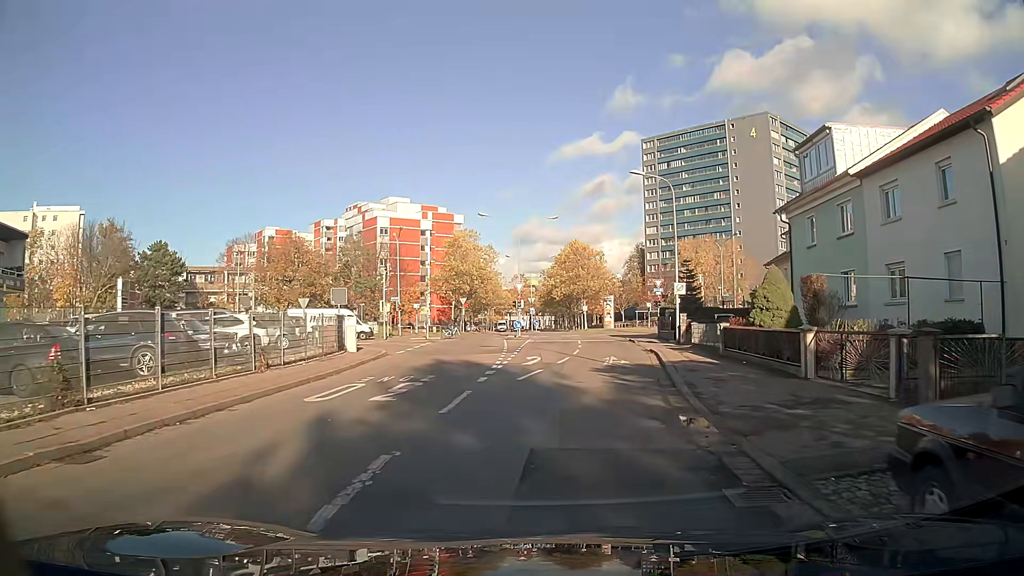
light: Day
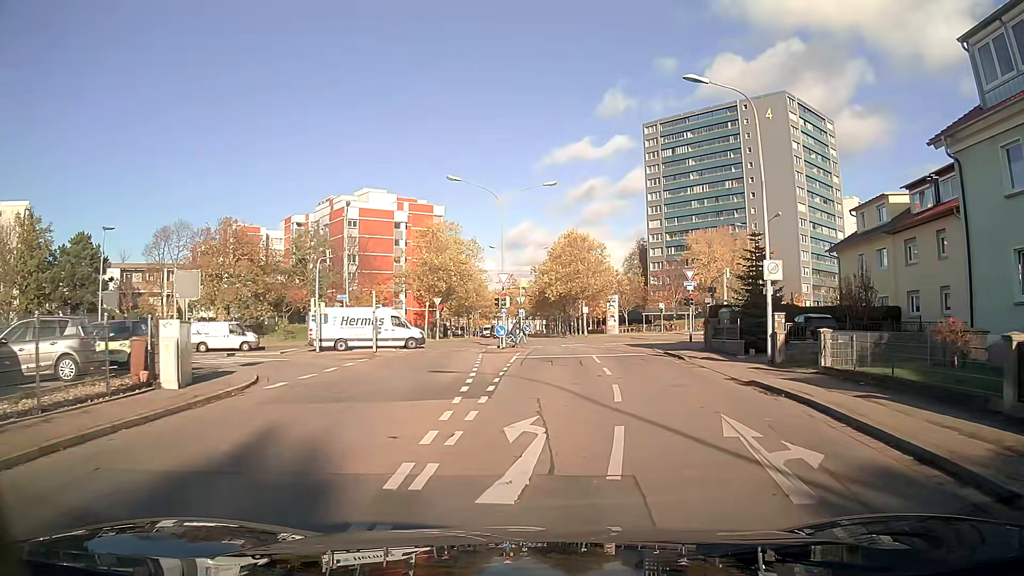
(+0.1, +14.9) m; +1°
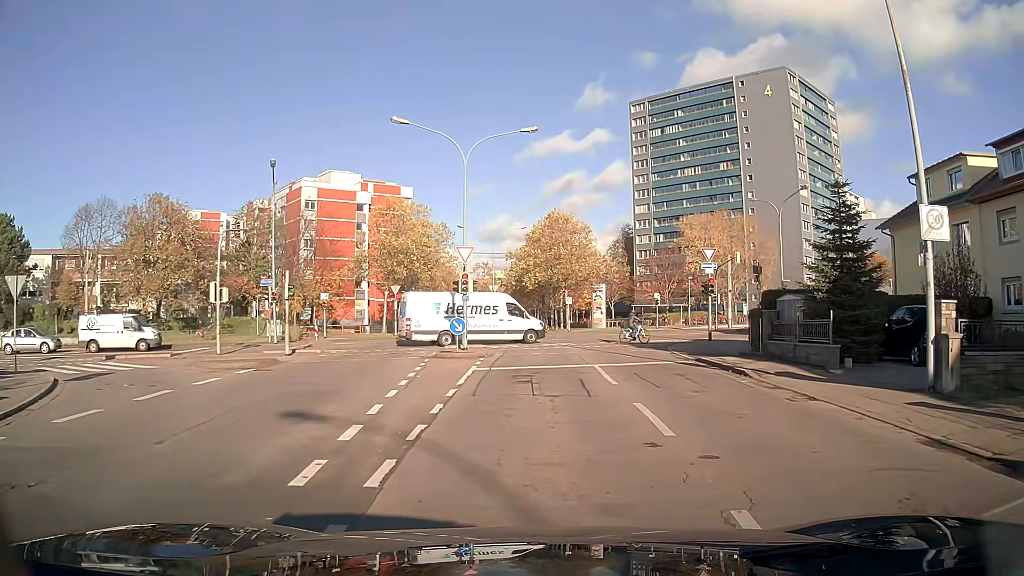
(+0.2, +10.1) m; +1°
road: residential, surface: asphalt
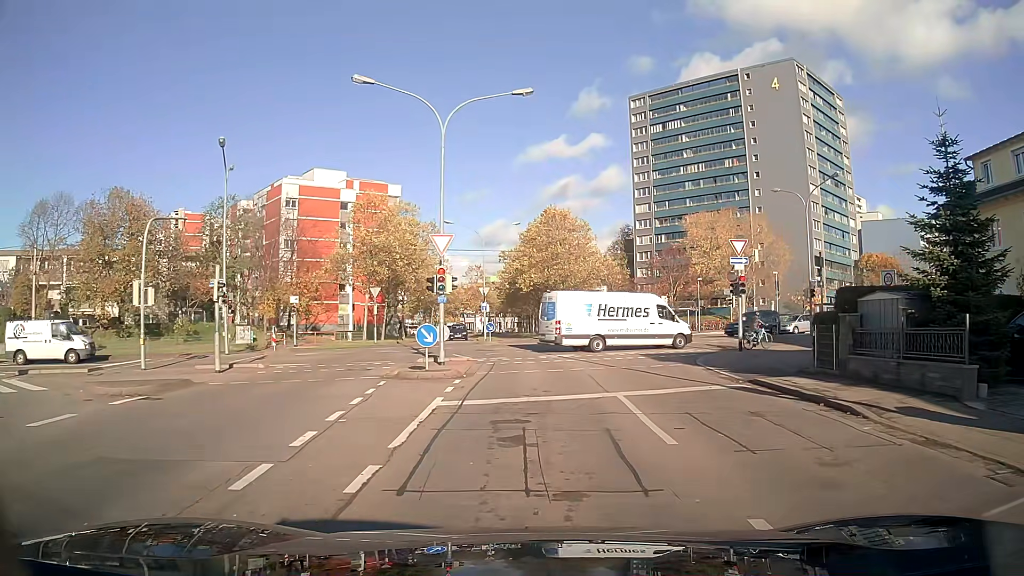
(0.0, +5.7) m; +1°
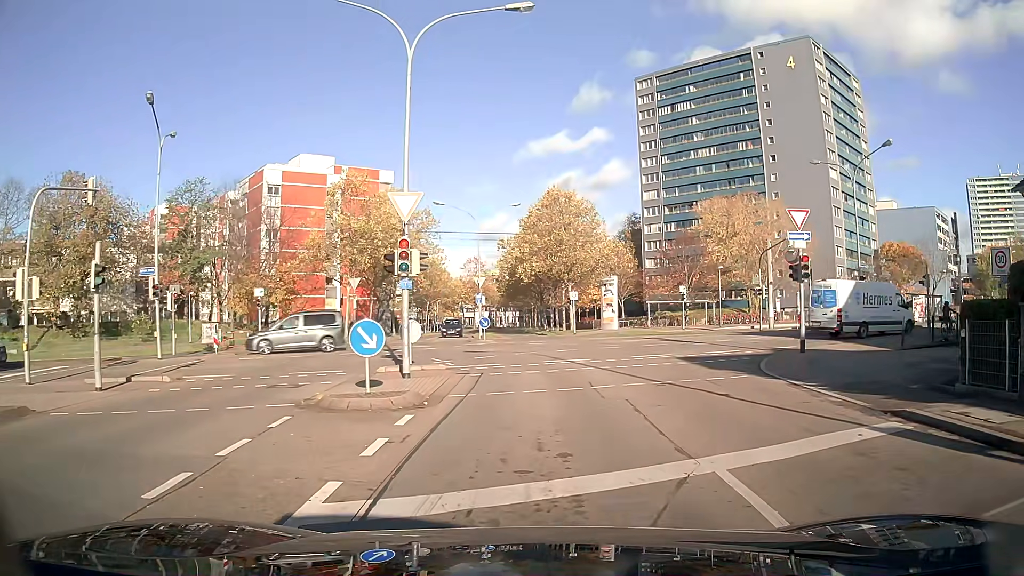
(0.0, +6.4) m; -1°
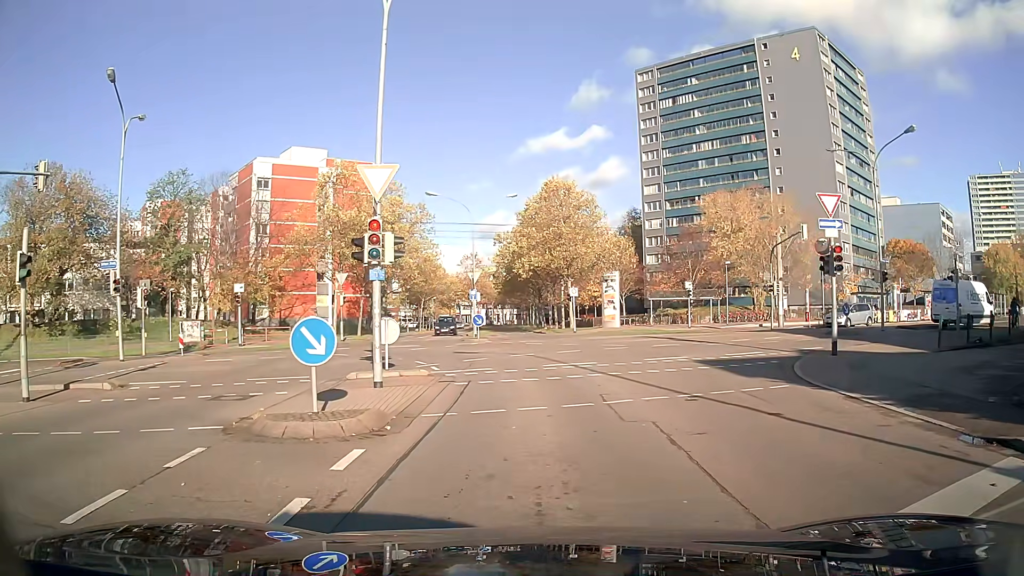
(0.0, +2.5) m; 0°
